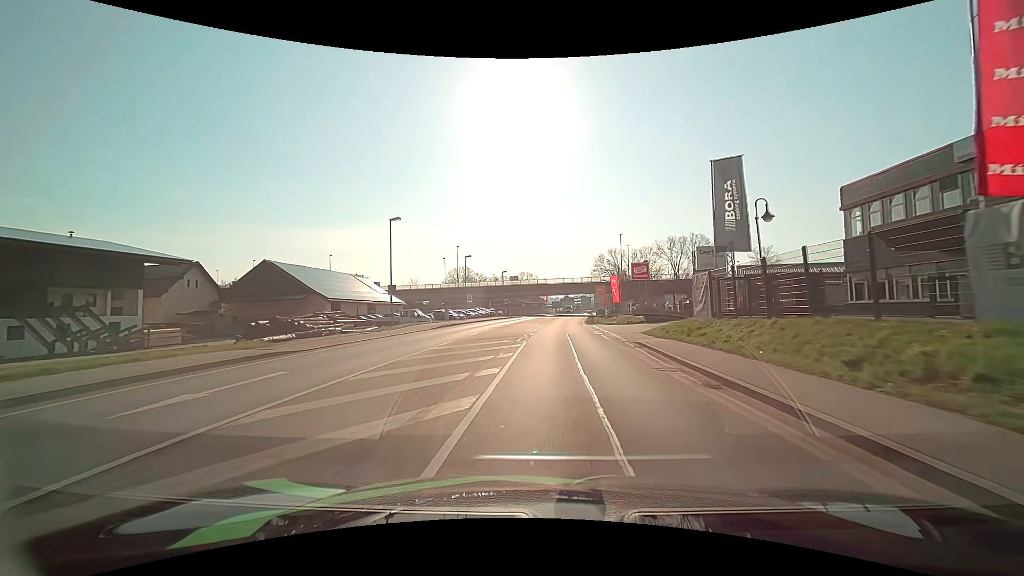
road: primary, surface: asphalt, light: Day
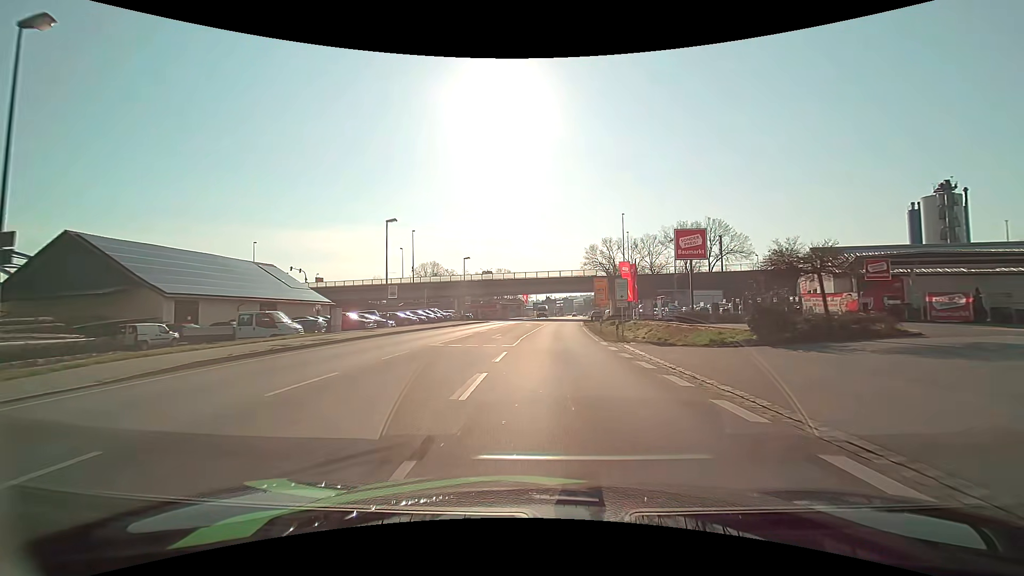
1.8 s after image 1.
(+0.6, +25.7) m; +2°
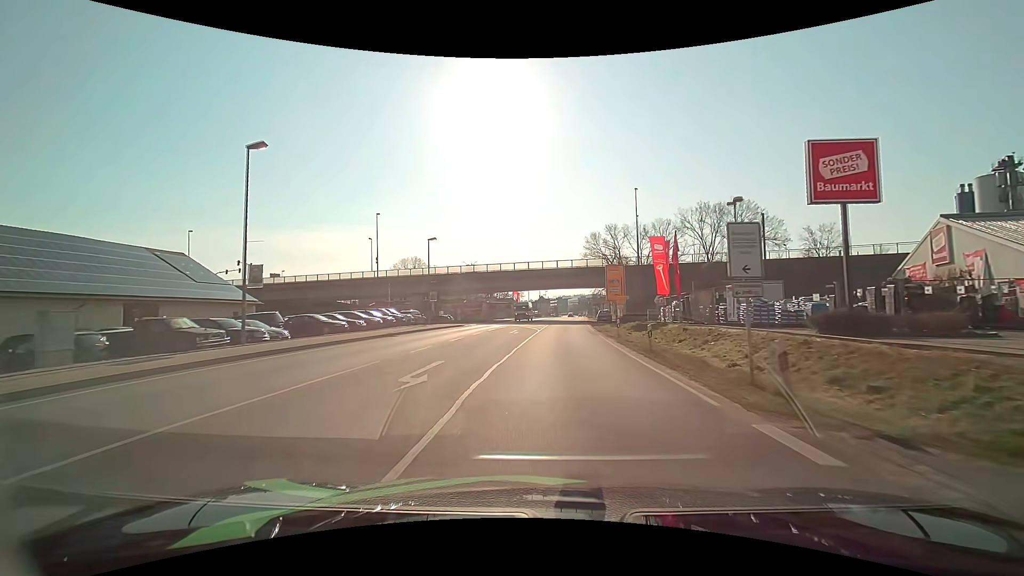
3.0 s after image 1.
(+0.1, +16.9) m; +1°
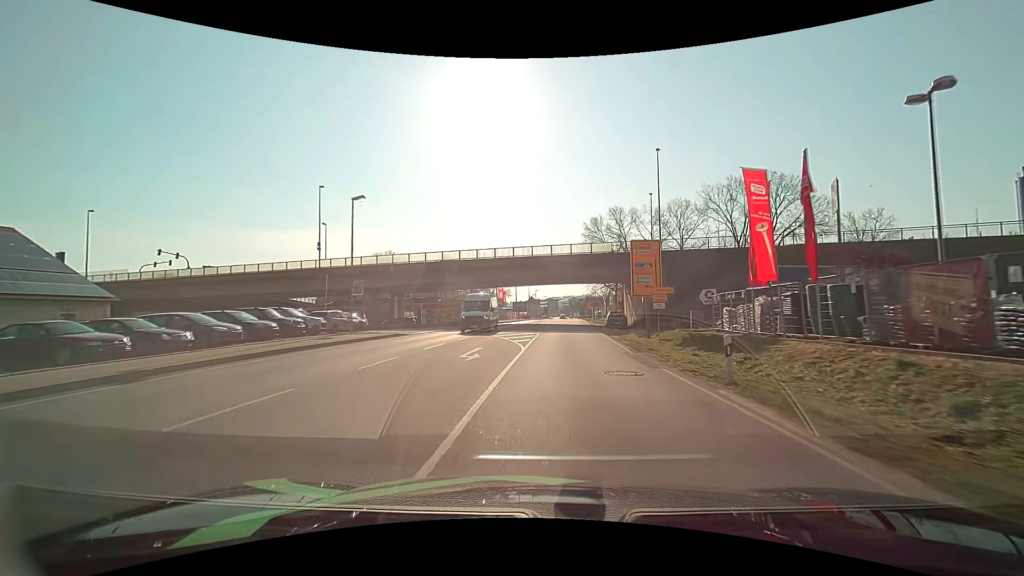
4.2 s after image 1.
(+0.1, +17.0) m; +1°
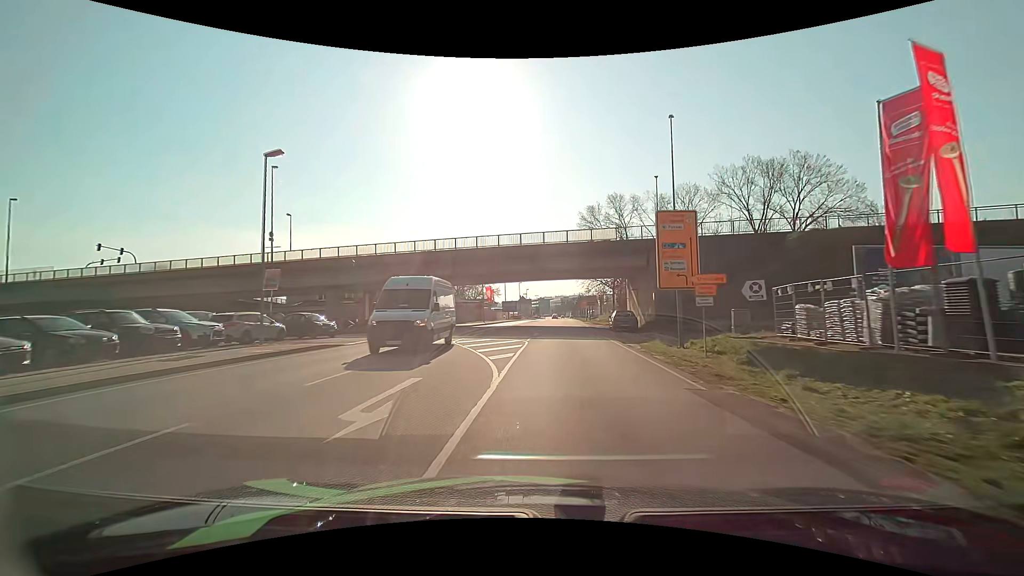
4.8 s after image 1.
(0.0, +8.5) m; +1°
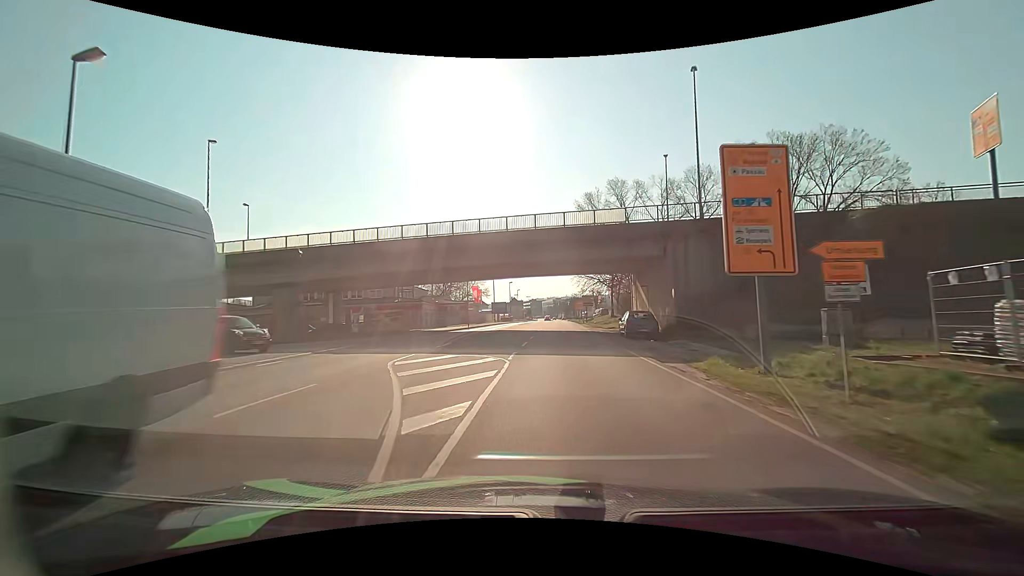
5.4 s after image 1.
(+0.1, +8.5) m; +1°
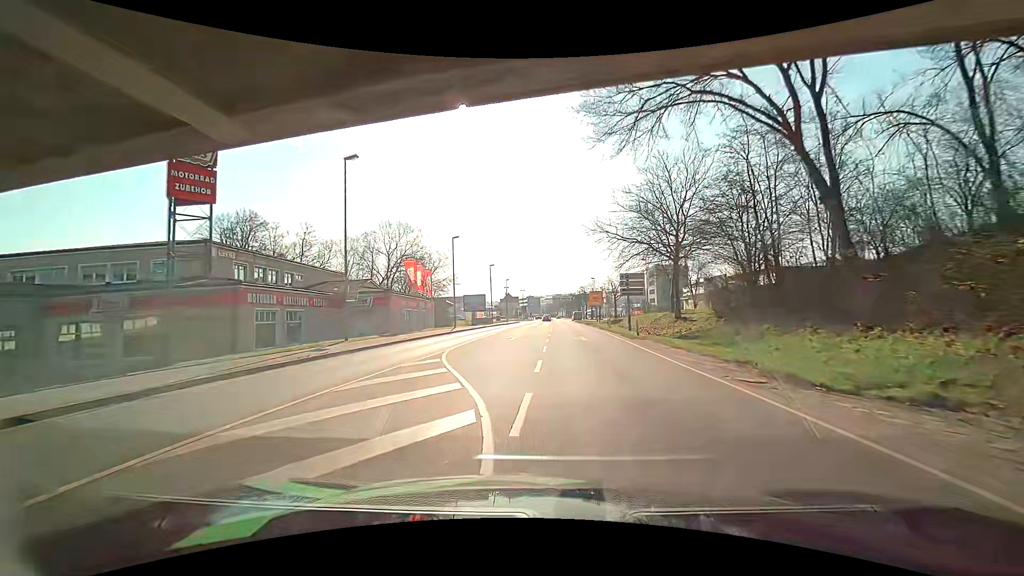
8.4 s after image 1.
(+0.8, +42.3) m; 0°
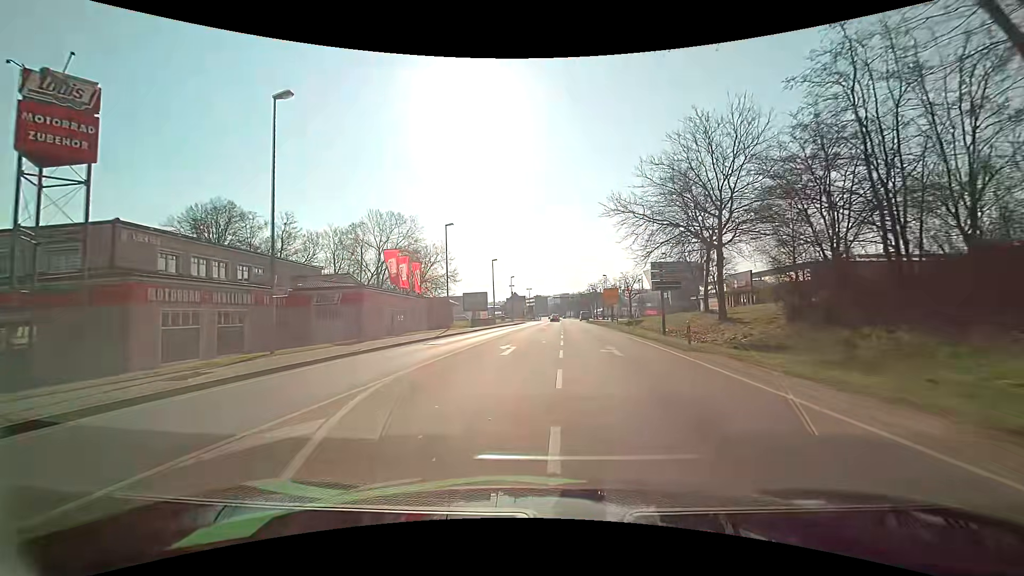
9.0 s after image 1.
(0.0, +8.4) m; 0°
(0, +10) (0, +20) (0, +30) (0, +40) (0, +50) (0, +60) (+1, +70) (+1, +80) (+2, +90) (+2, +100) m
